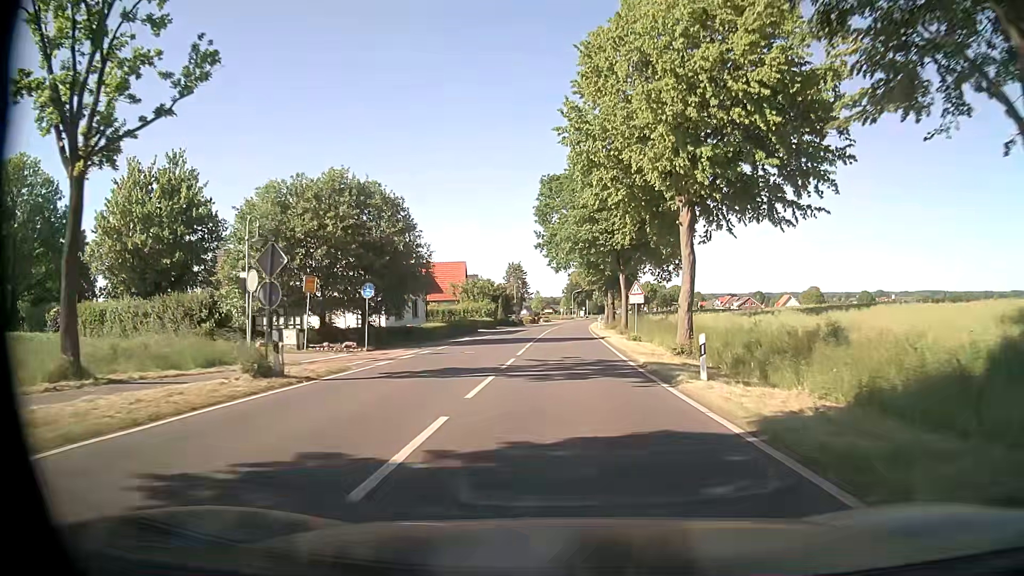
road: tertiary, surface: asphalt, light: Day
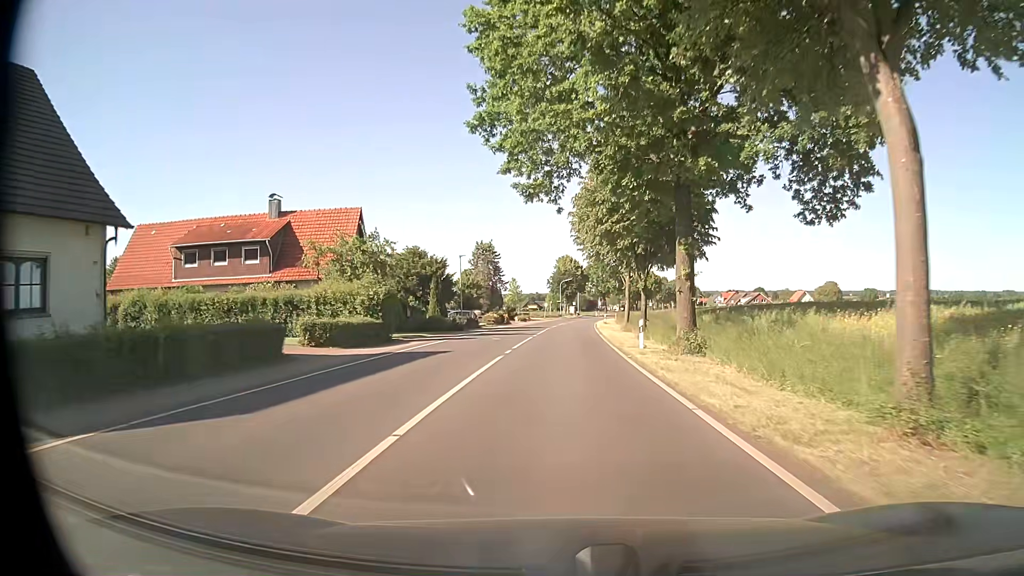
(+0.6, +40.7) m; +1°
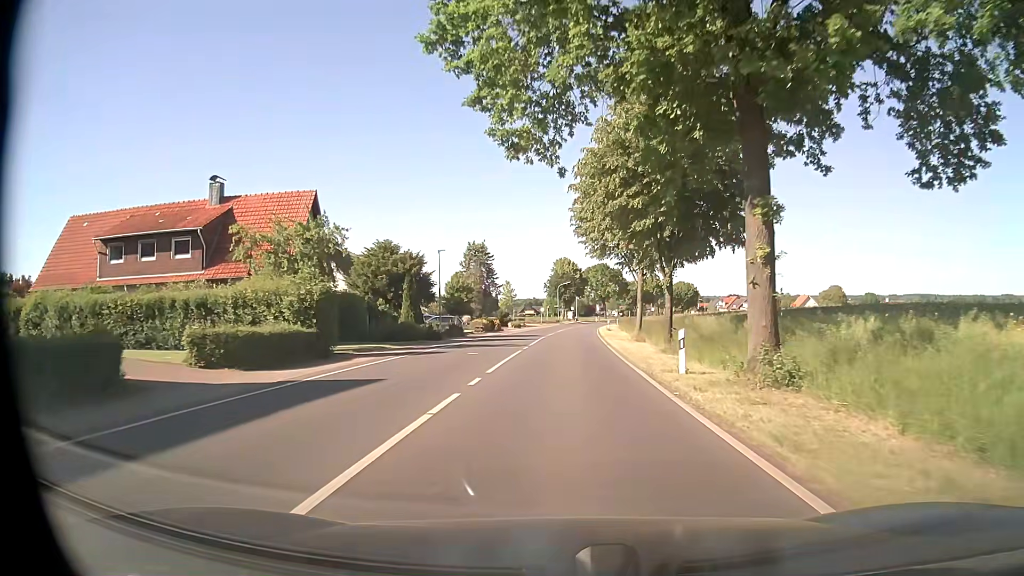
(0.0, +8.2) m; 0°
(0, +10) (0, +20) (0, +30) (+1, +40) (+1, +50) (+2, +60) (+2, +70) (+3, +80) (+4, +90) (+5, +100) m
